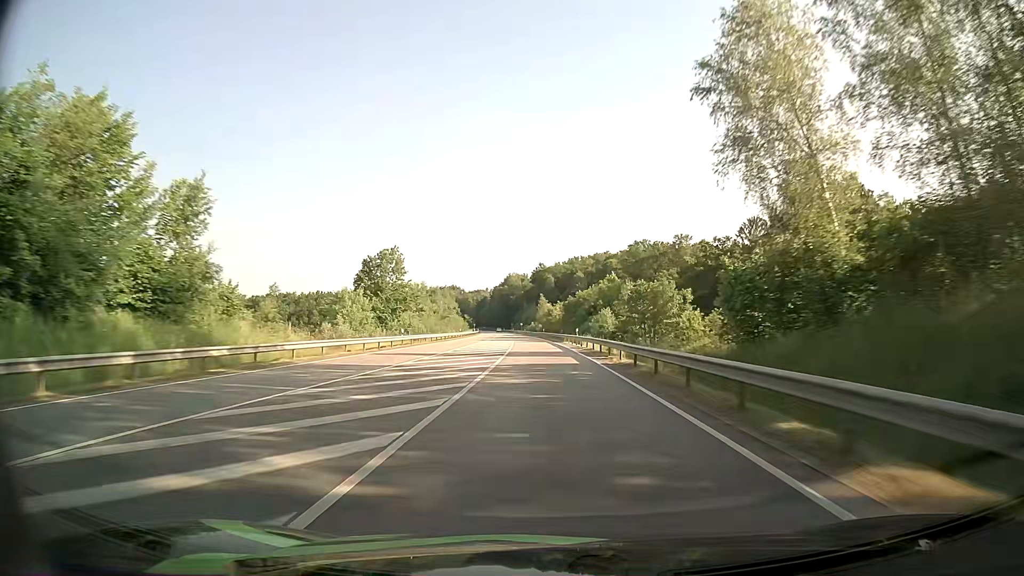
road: primary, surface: asphalt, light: Day
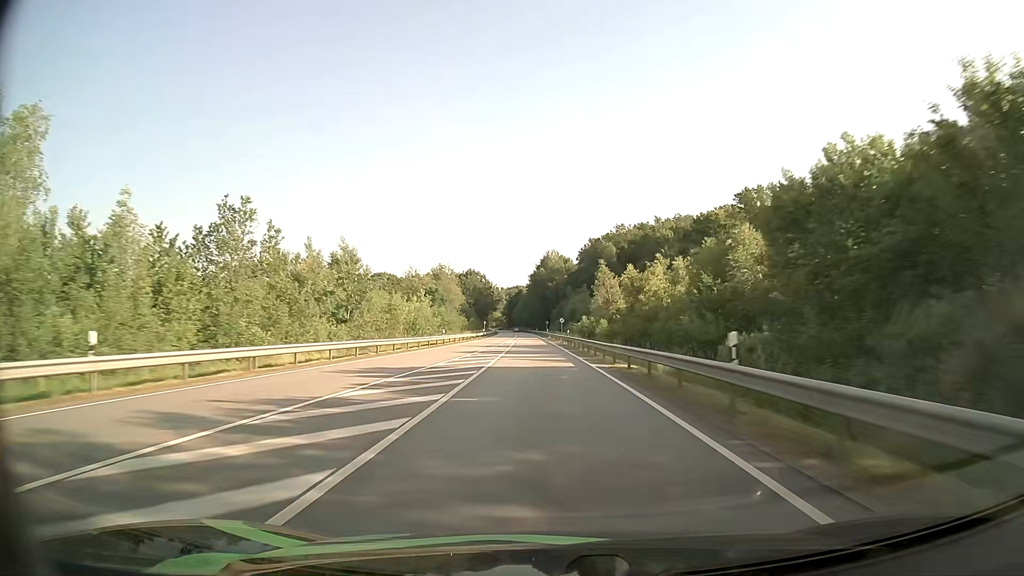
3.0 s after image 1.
(-2.8, +88.3) m; -4°
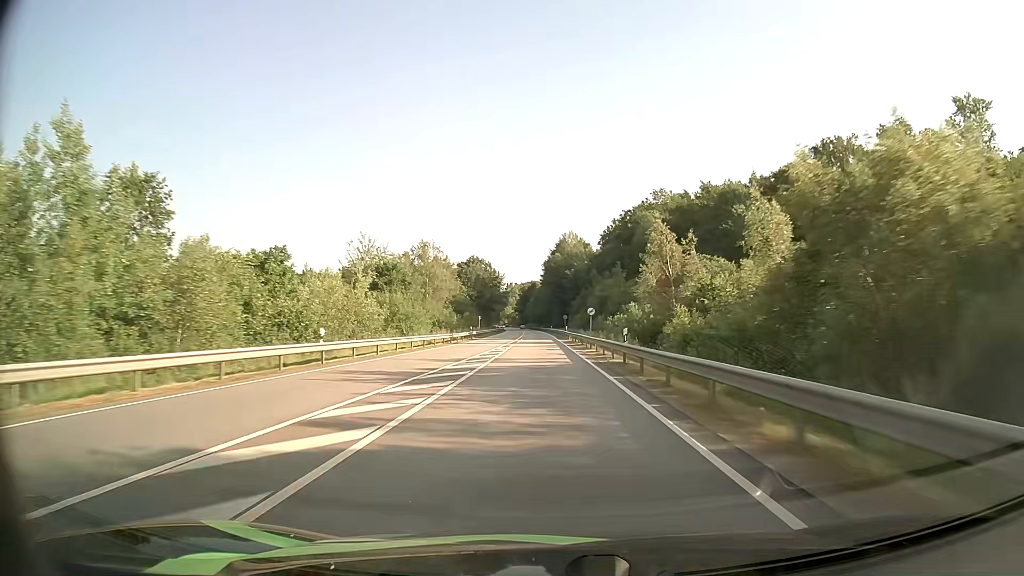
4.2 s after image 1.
(-0.4, +35.7) m; -1°
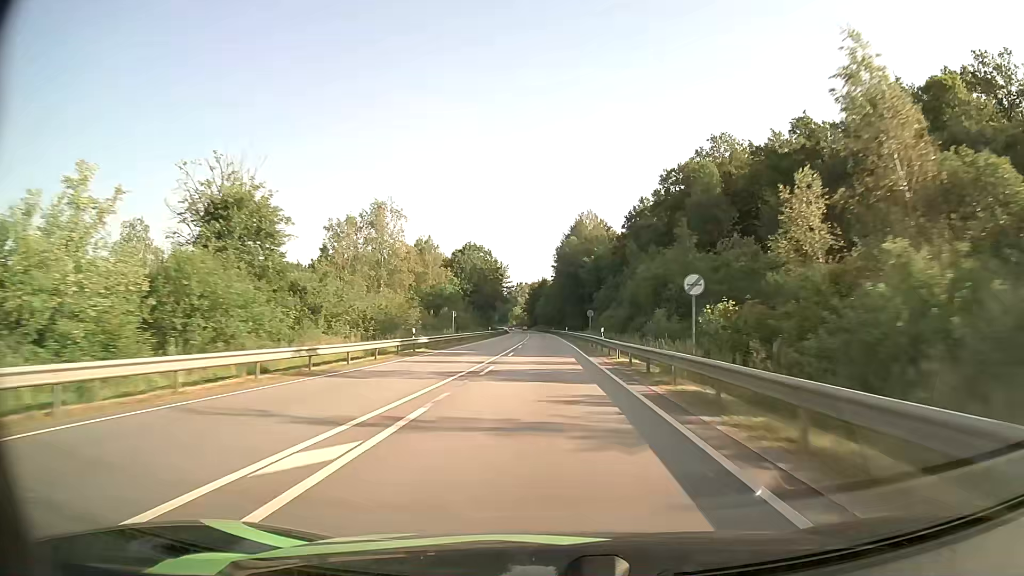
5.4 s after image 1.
(-0.4, +36.0) m; -1°
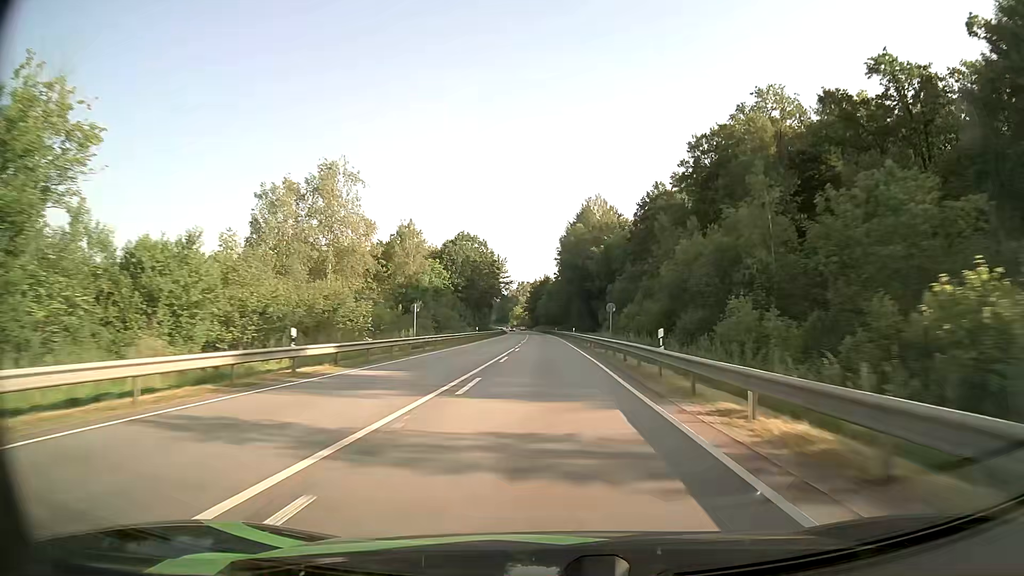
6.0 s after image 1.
(0.0, +18.1) m; 0°
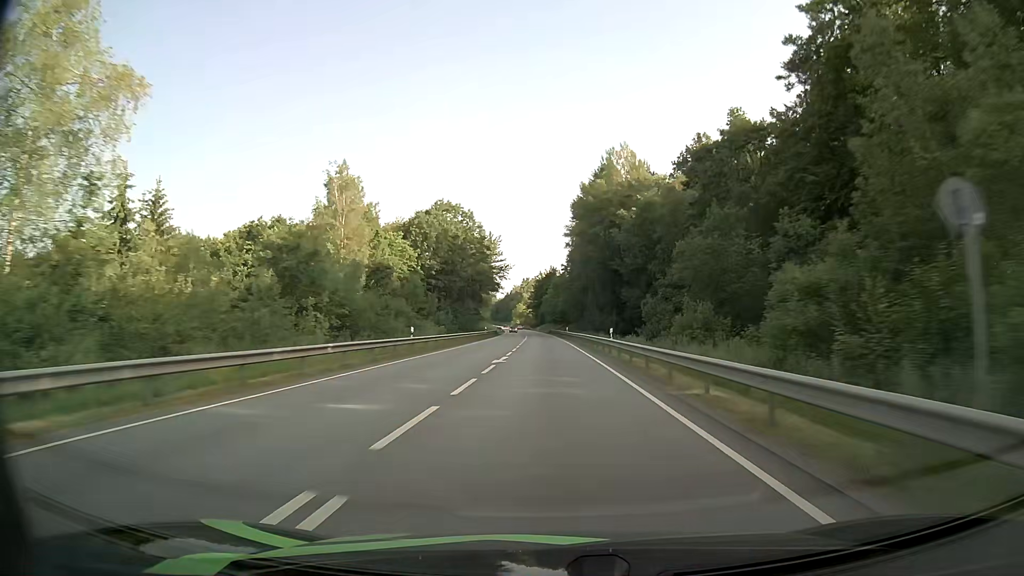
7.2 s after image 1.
(-0.2, +36.4) m; -1°
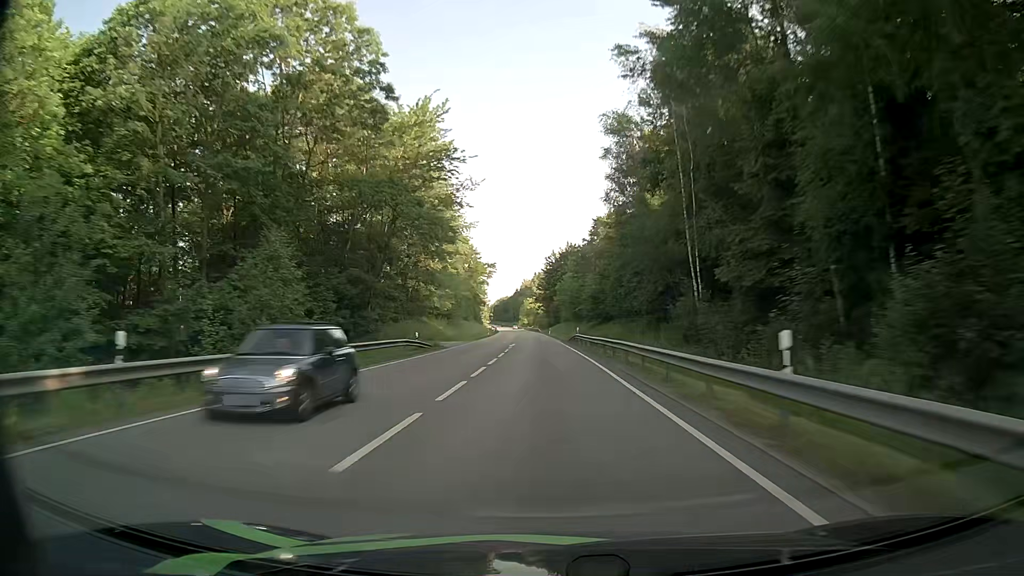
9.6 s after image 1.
(-0.5, +73.3) m; -1°
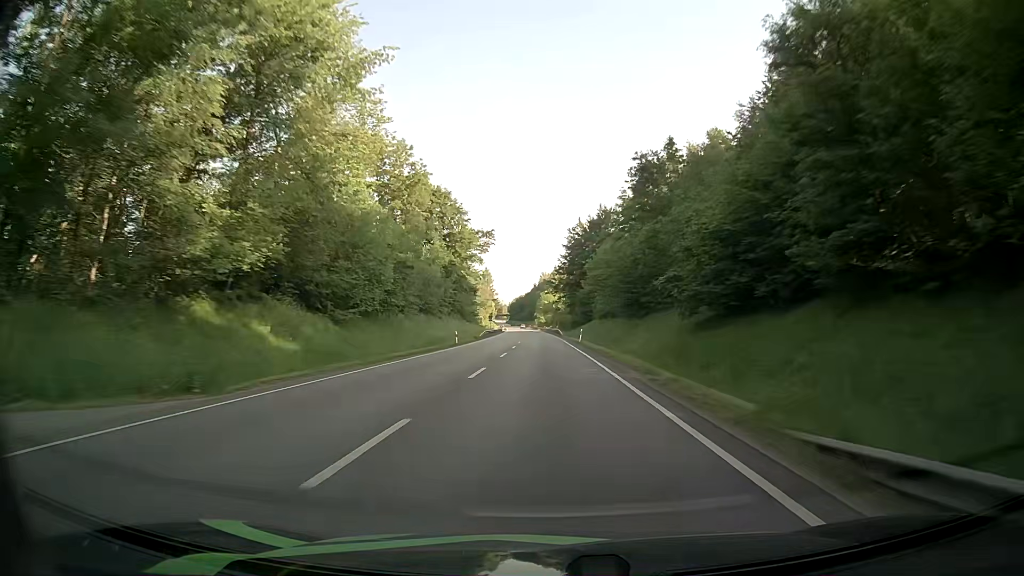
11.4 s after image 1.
(-1.0, +55.3) m; -2°
(0, +10) (0, +20) (0, +30) (0, +40) (0, +50) (0, +60) (-1, +70) (-1, +80) (-1, +90) (-1, +100) m
